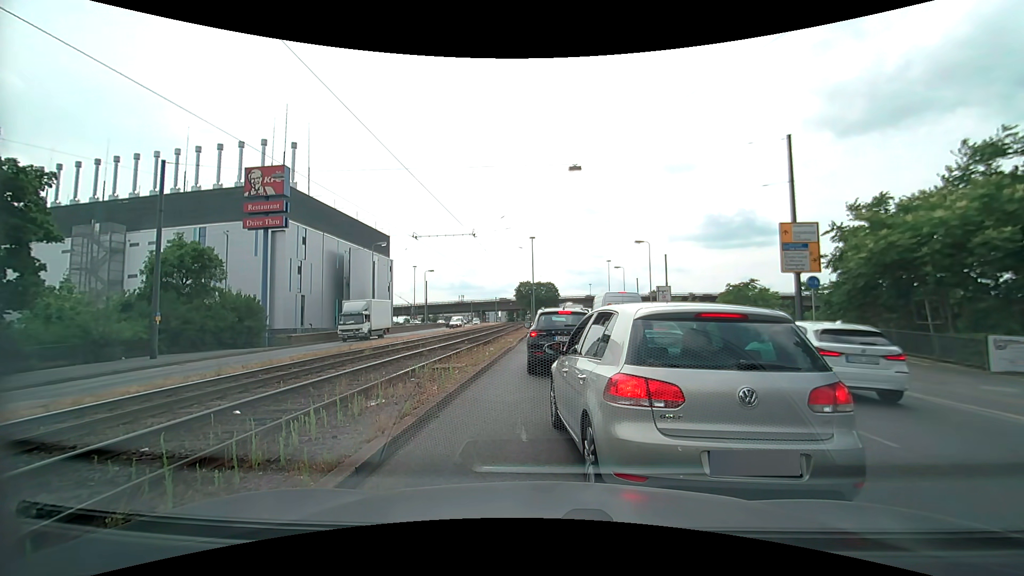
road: primary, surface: asphalt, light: Day
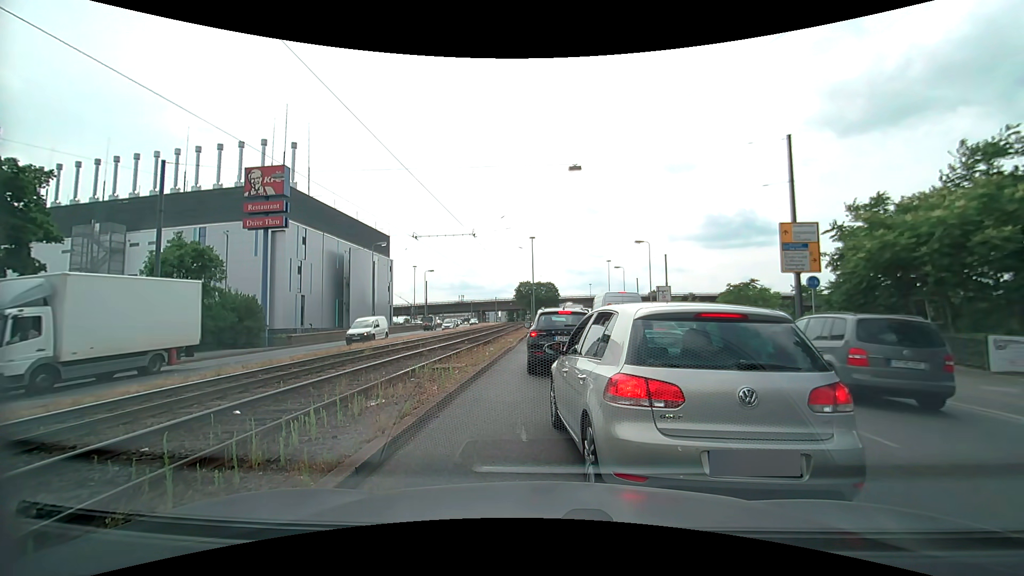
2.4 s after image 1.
(0.0, 0.0) m; 0°
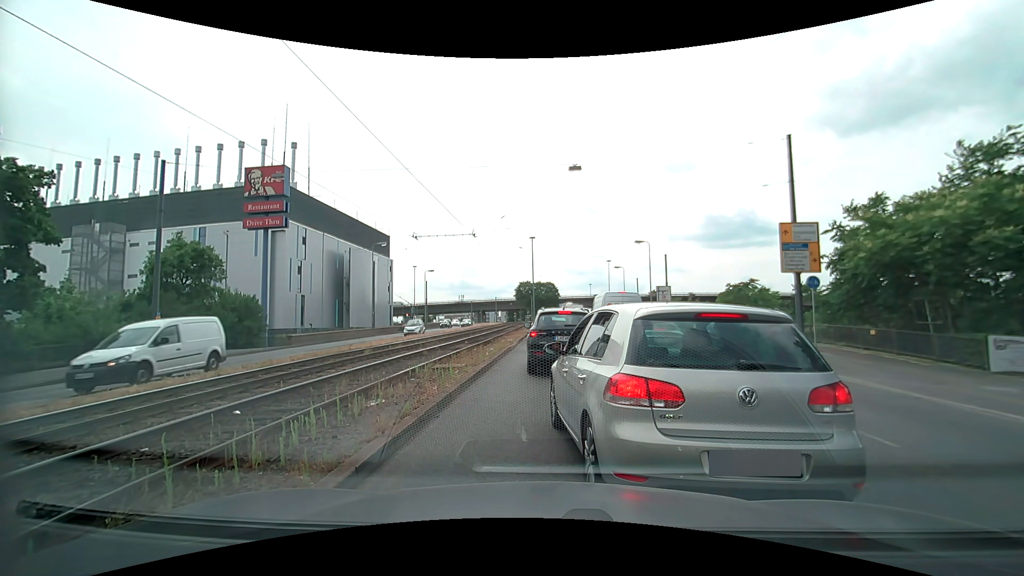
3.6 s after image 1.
(0.0, 0.0) m; 0°
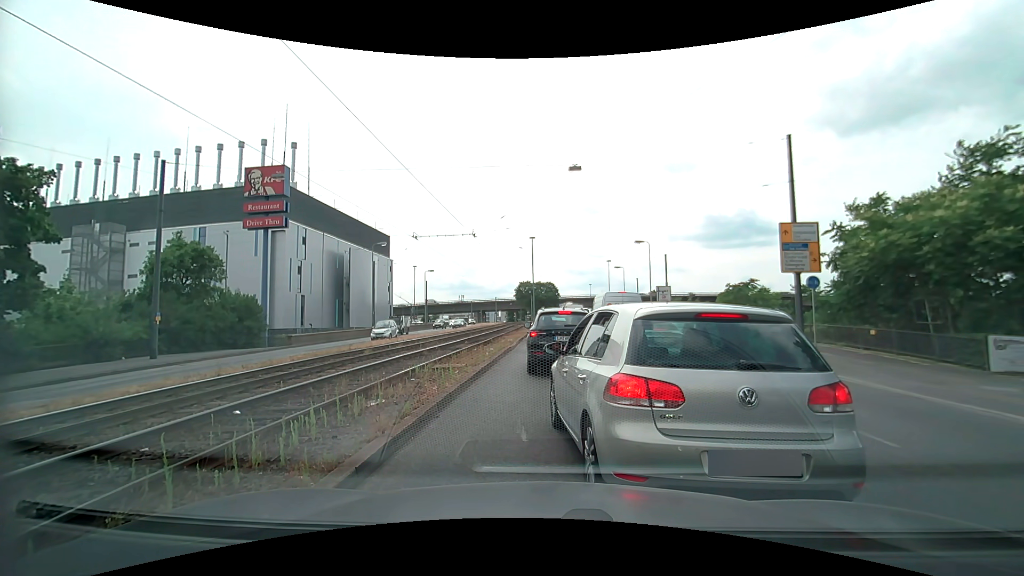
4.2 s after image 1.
(0.0, 0.0) m; 0°
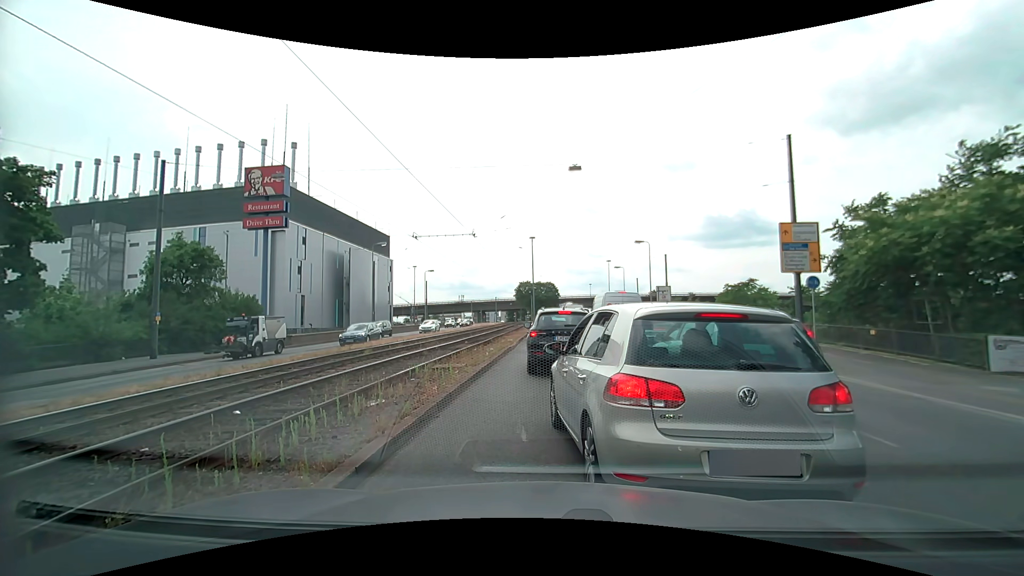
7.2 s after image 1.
(0.0, 0.0) m; 0°
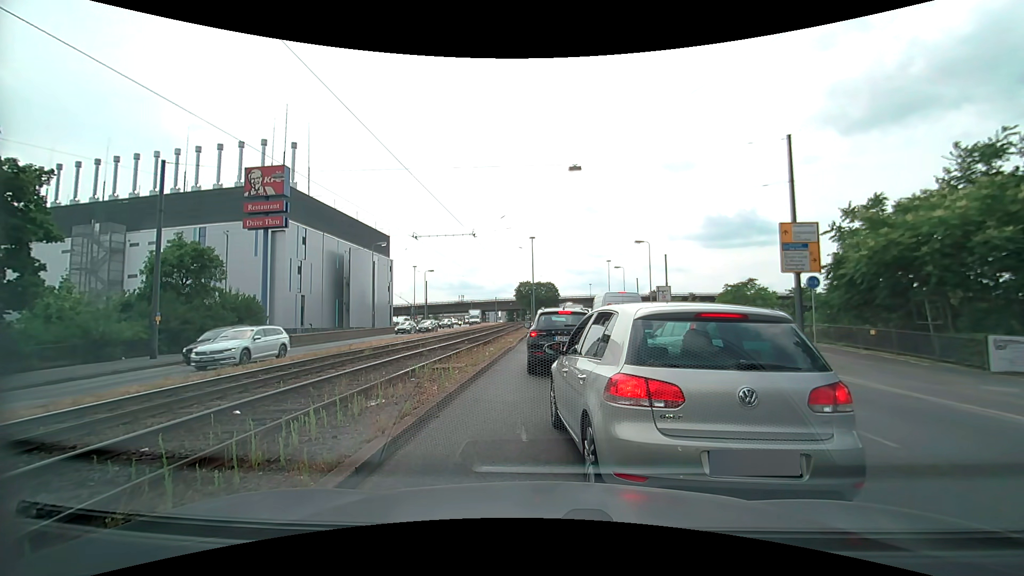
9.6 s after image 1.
(0.0, 0.0) m; 0°
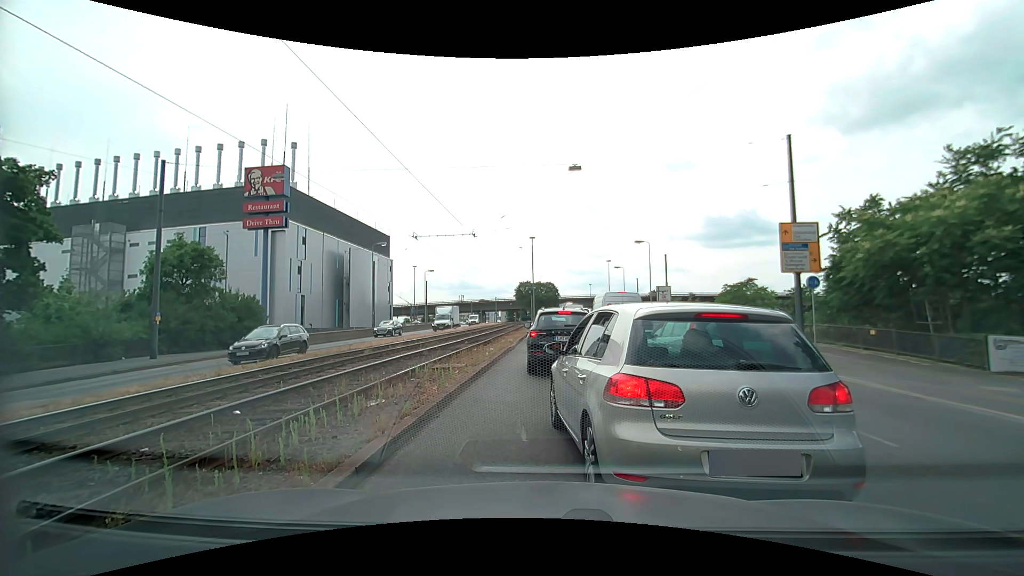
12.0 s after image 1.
(0.0, 0.0) m; 0°
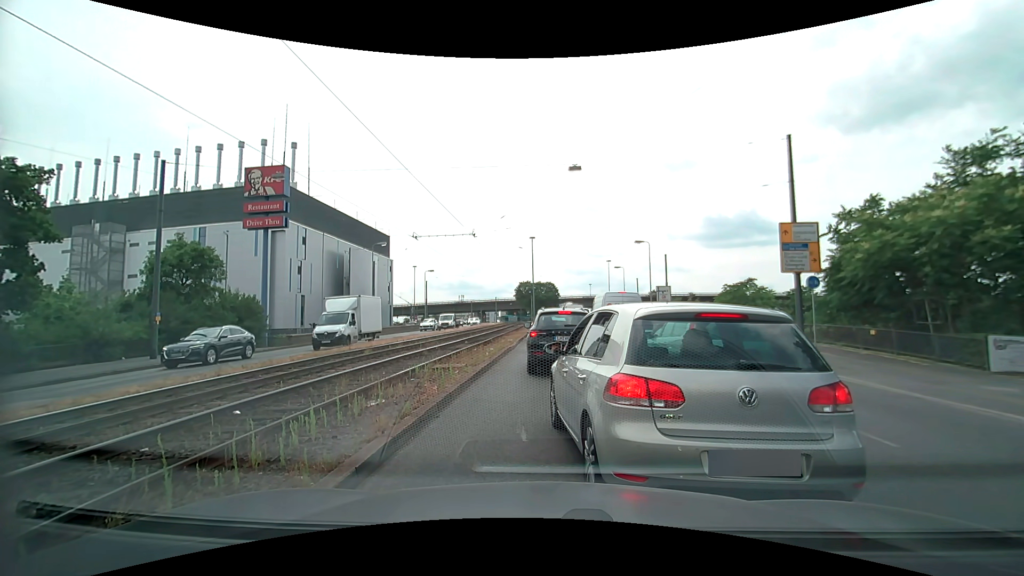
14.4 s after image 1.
(0.0, 0.0) m; 0°
